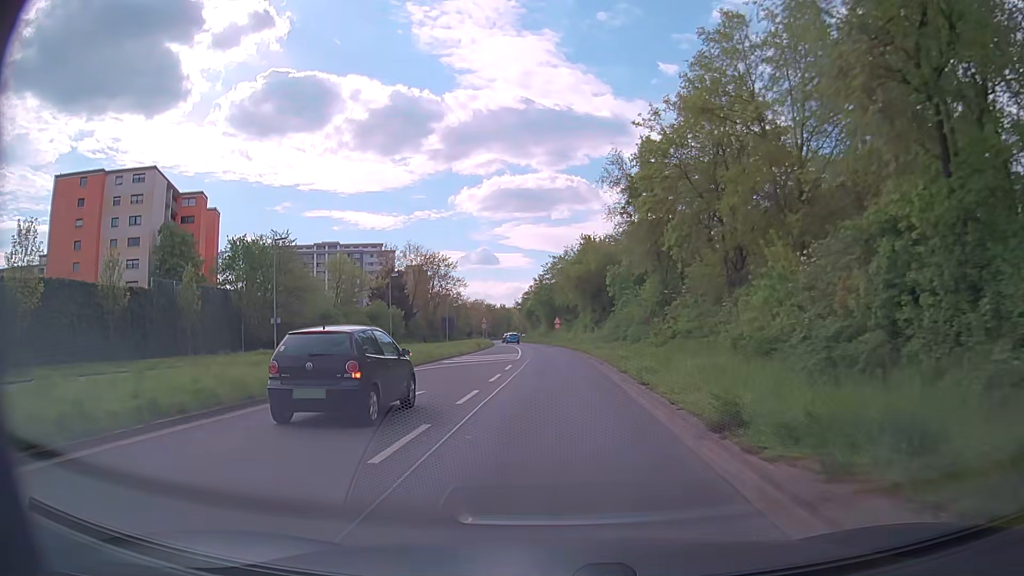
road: primary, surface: asphalt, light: Day
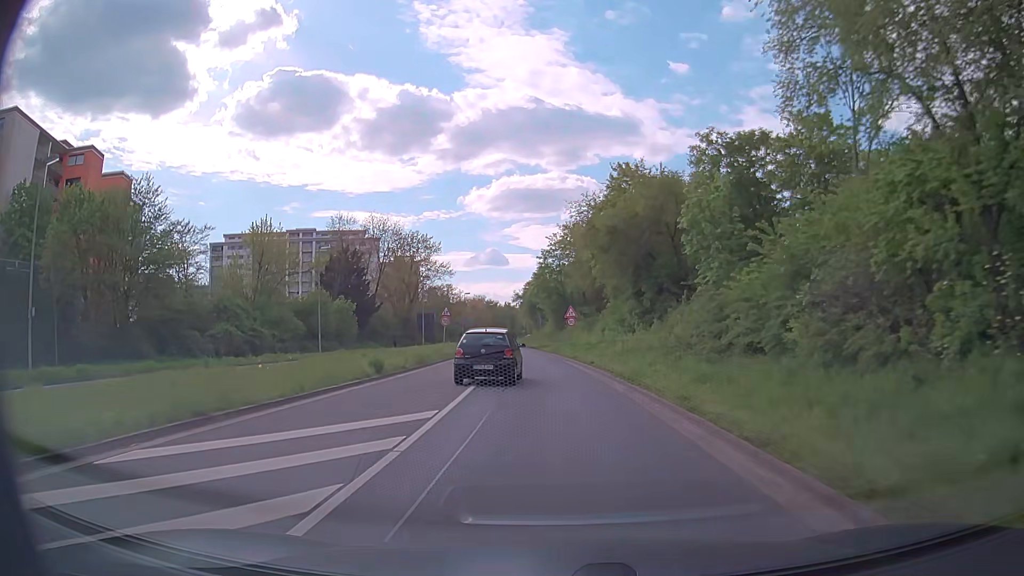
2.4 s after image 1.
(+0.1, +31.5) m; -1°
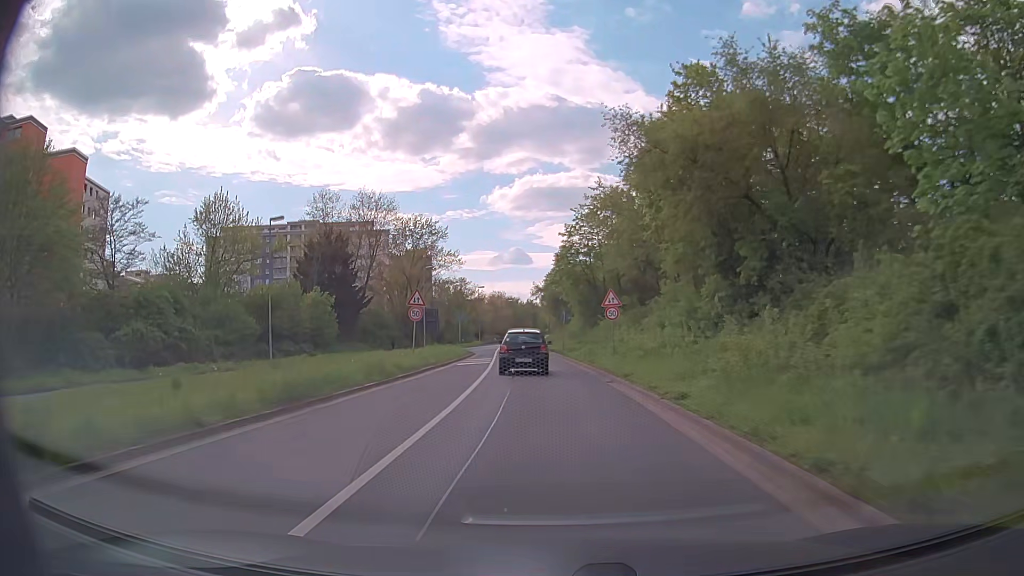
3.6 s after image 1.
(-0.2, +15.9) m; -2°
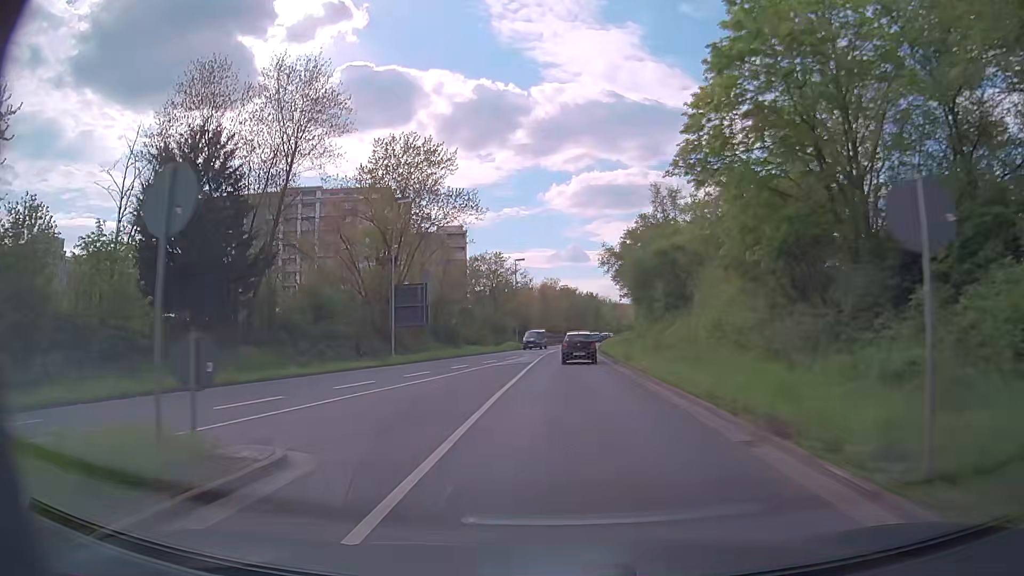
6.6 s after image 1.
(-1.9, +40.2) m; -5°
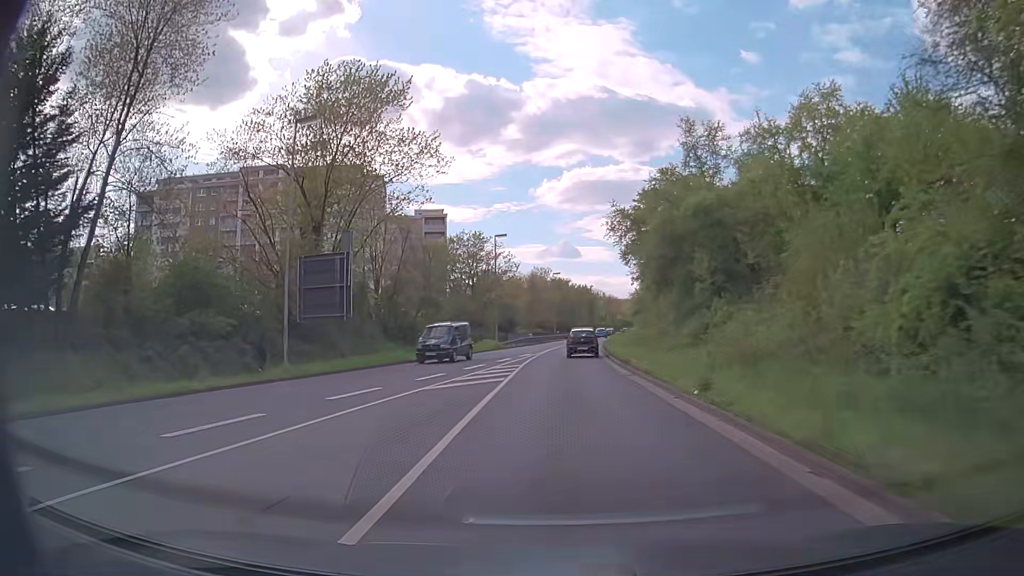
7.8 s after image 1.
(+0.1, +16.1) m; +1°
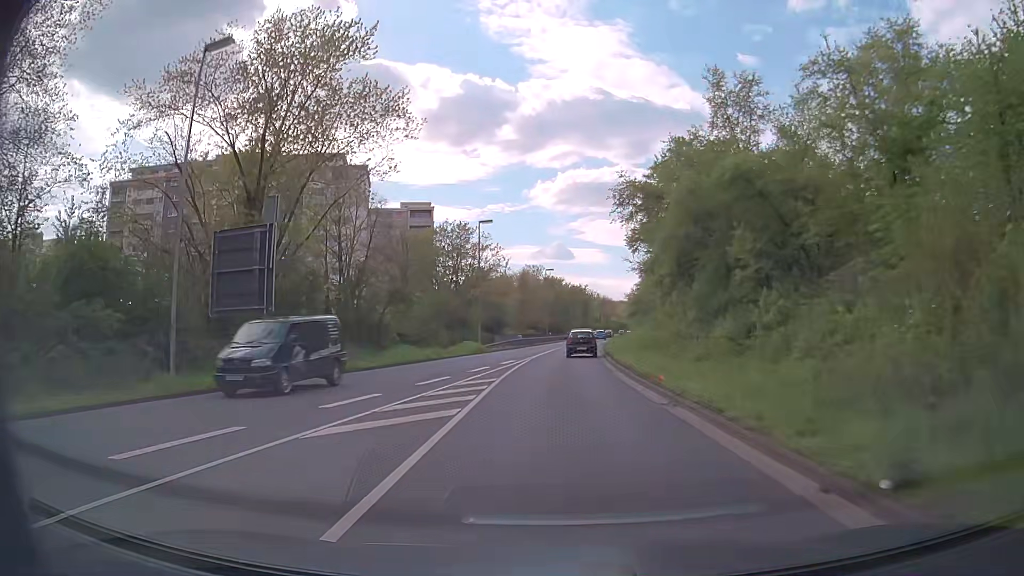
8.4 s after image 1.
(0.0, +8.1) m; 0°
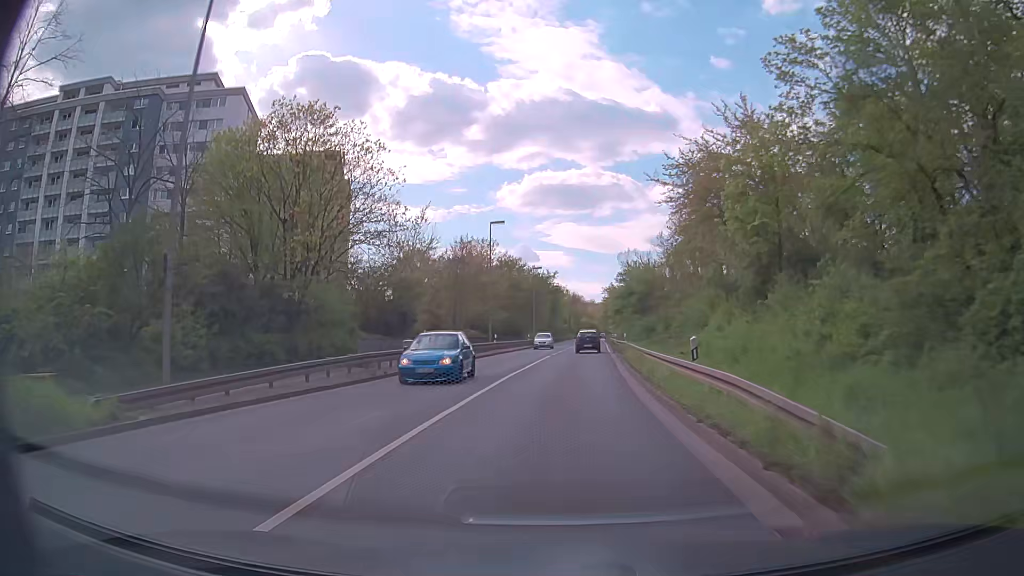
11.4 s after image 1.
(+1.1, +39.9) m; +3°
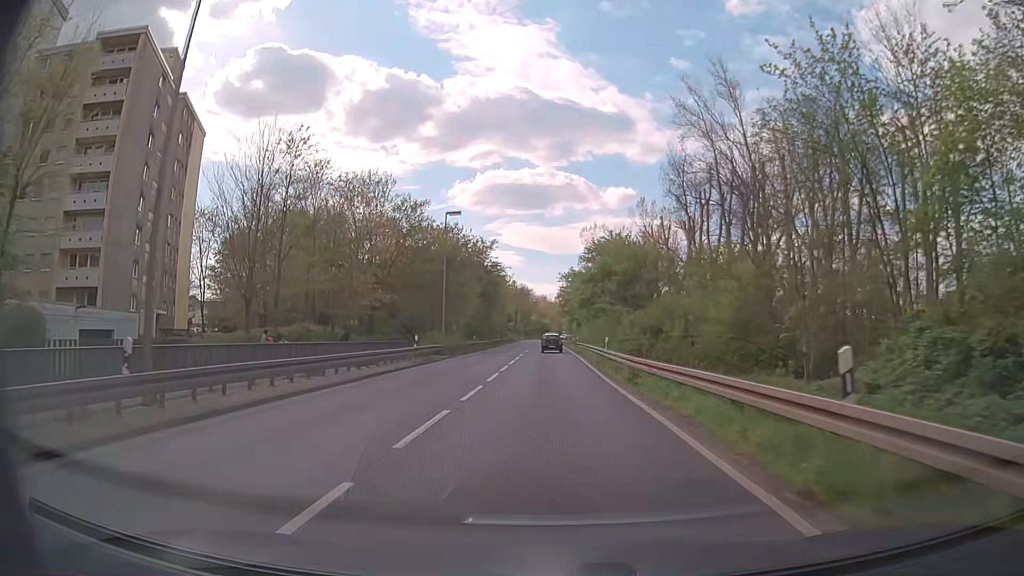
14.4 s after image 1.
(+1.3, +39.5) m; +4°
(0, +10) (0, +20) (0, +30) (0, +40) (0, +50) (0, +60) (0, +70) (-1, +80) (-1, +90) (-1, +100) m
